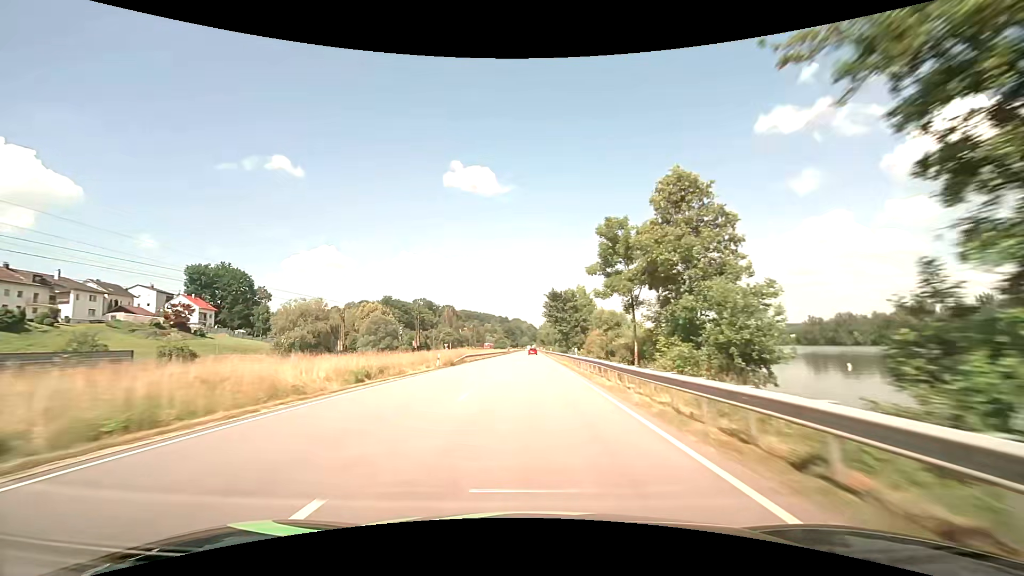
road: primary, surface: asphalt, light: Day
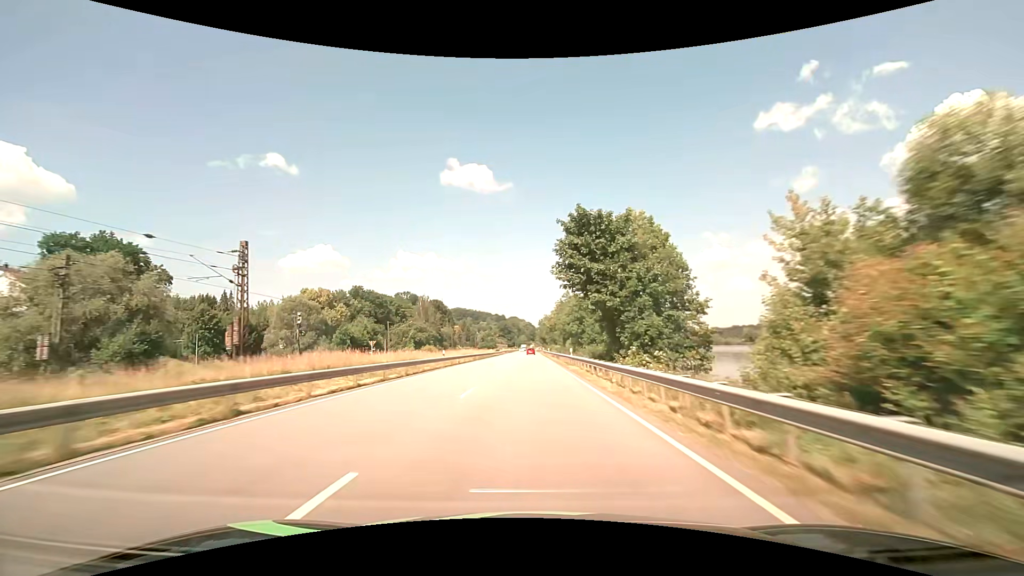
(0.0, +47.4) m; 0°
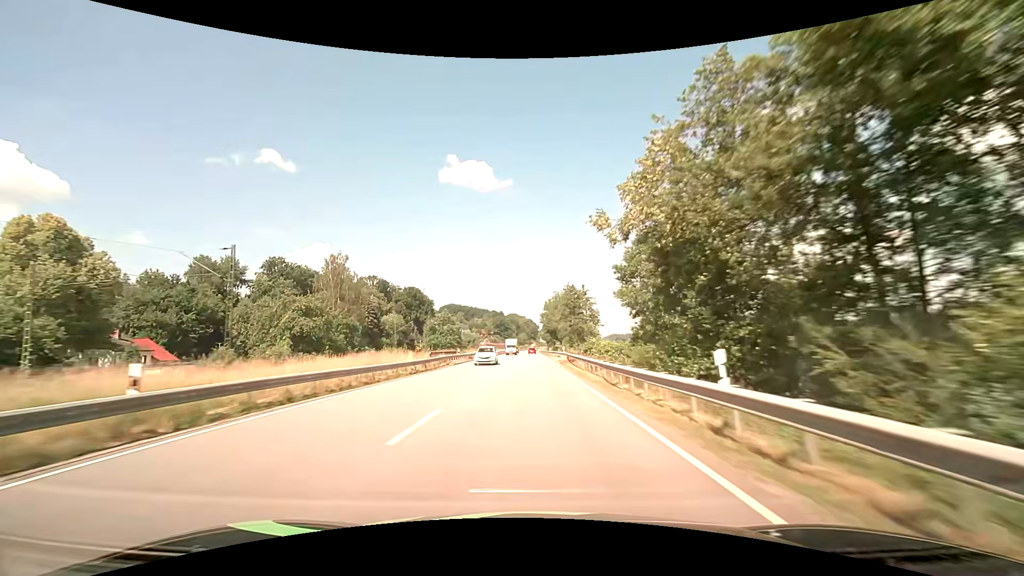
(-0.1, +79.0) m; 0°
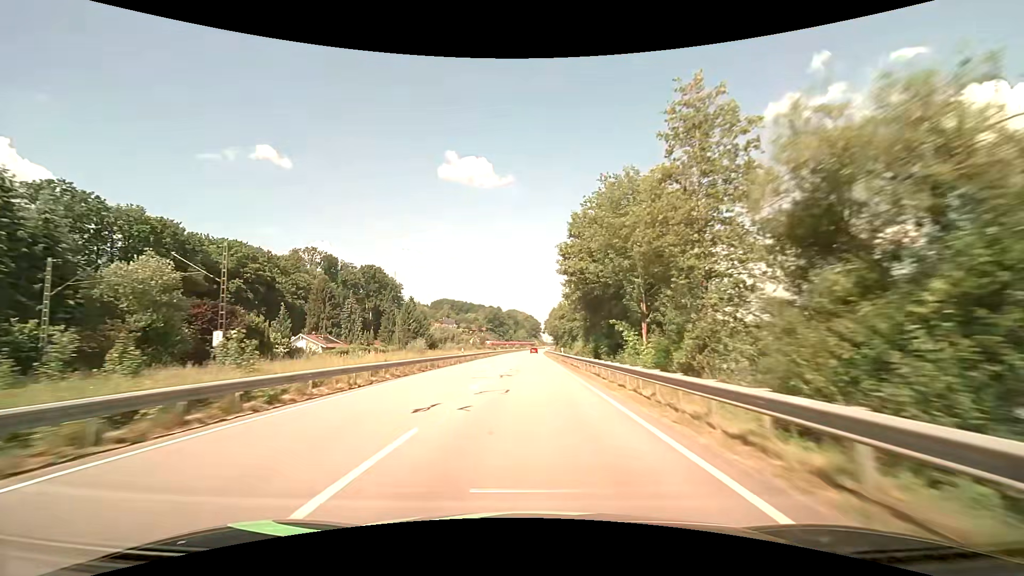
(-0.1, +79.0) m; 0°
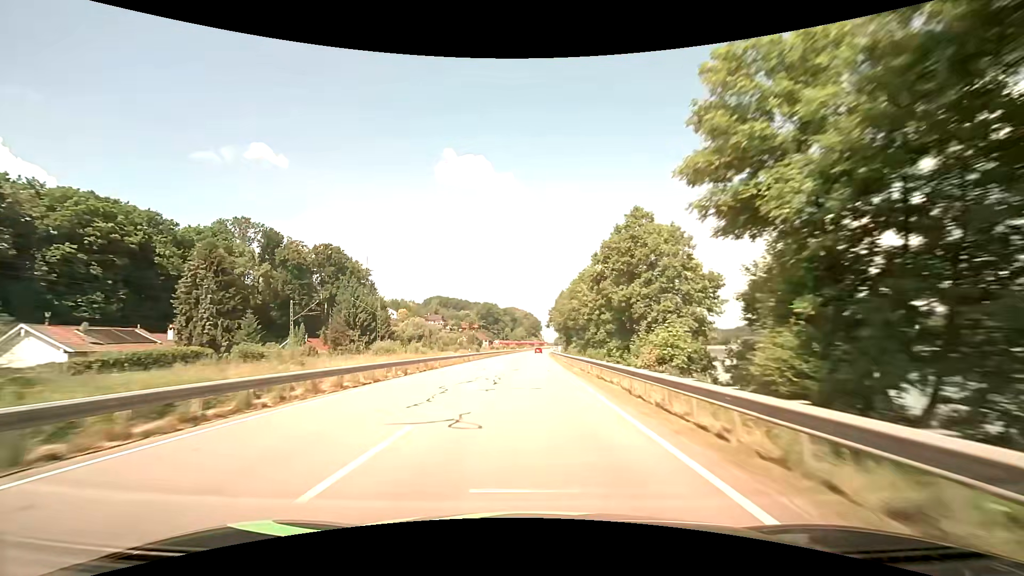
(+0.1, +47.4) m; 0°
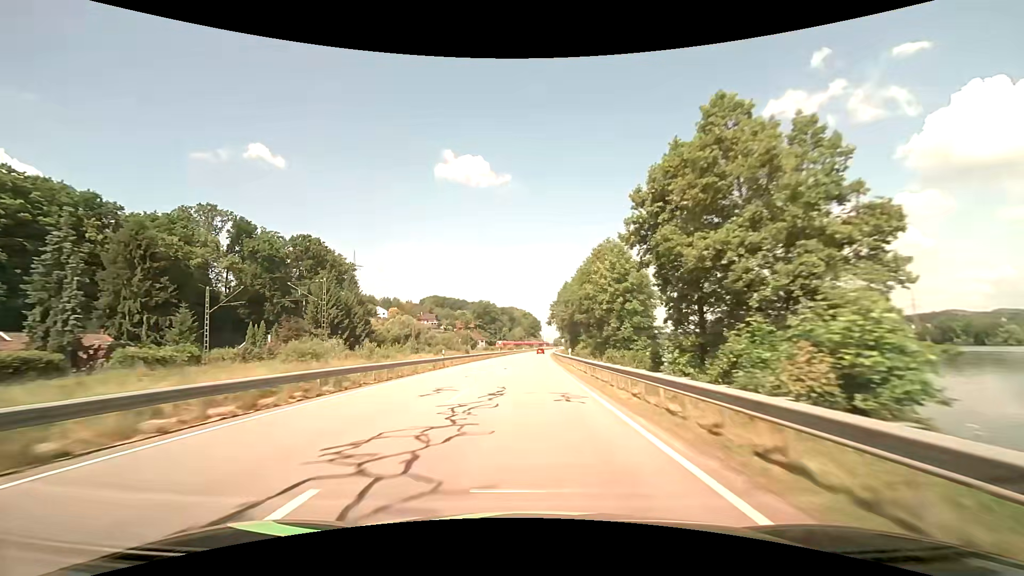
(0.0, +15.8) m; 0°
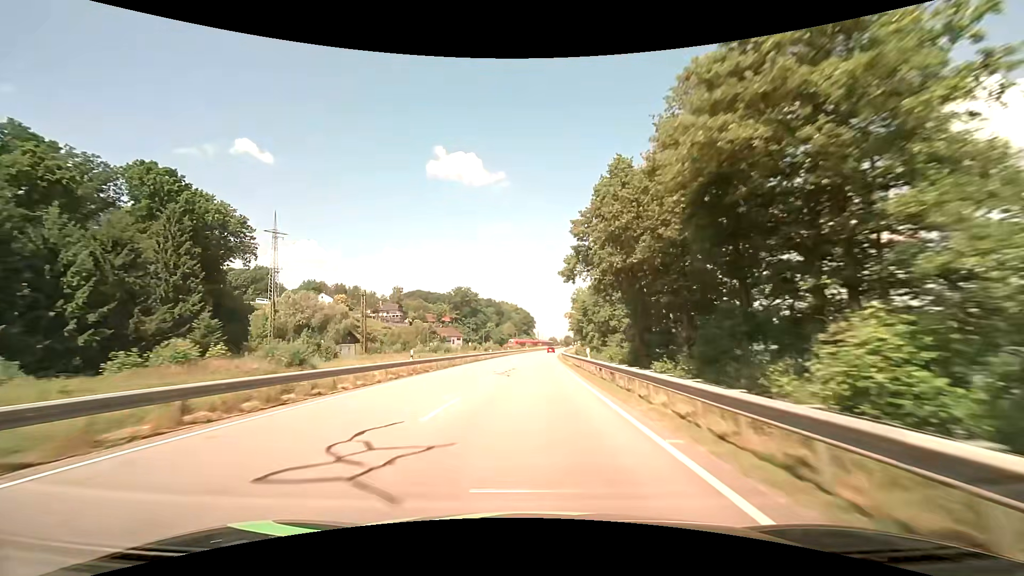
(+0.4, +63.1) m; +1°
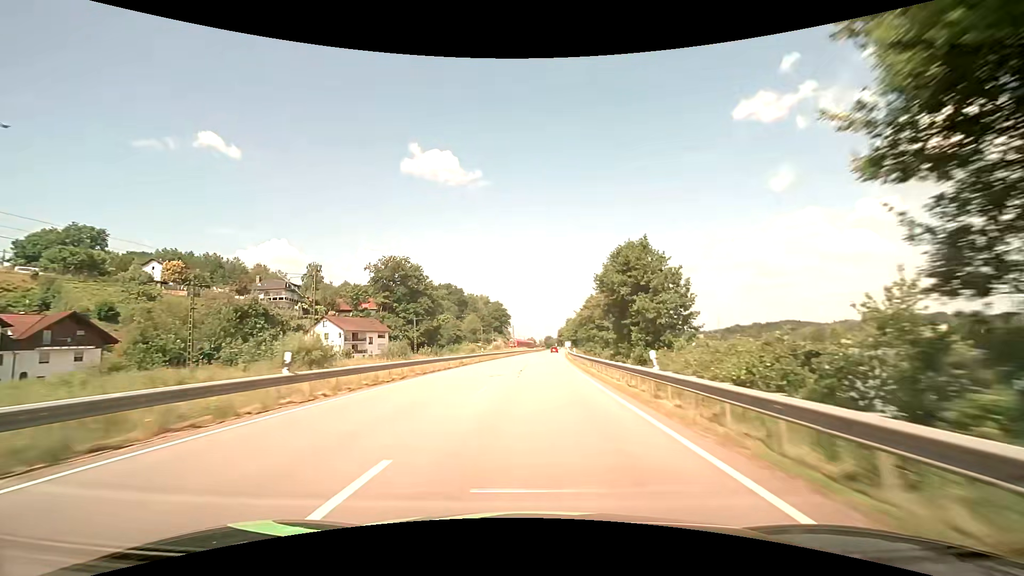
(+1.5, +78.9) m; +3°
(0, +10) (0, +20) (0, +30) (+1, +40) (+1, +50) (+2, +60) (+2, +70) (+3, +80) (+4, +90) (+4, +100) m
